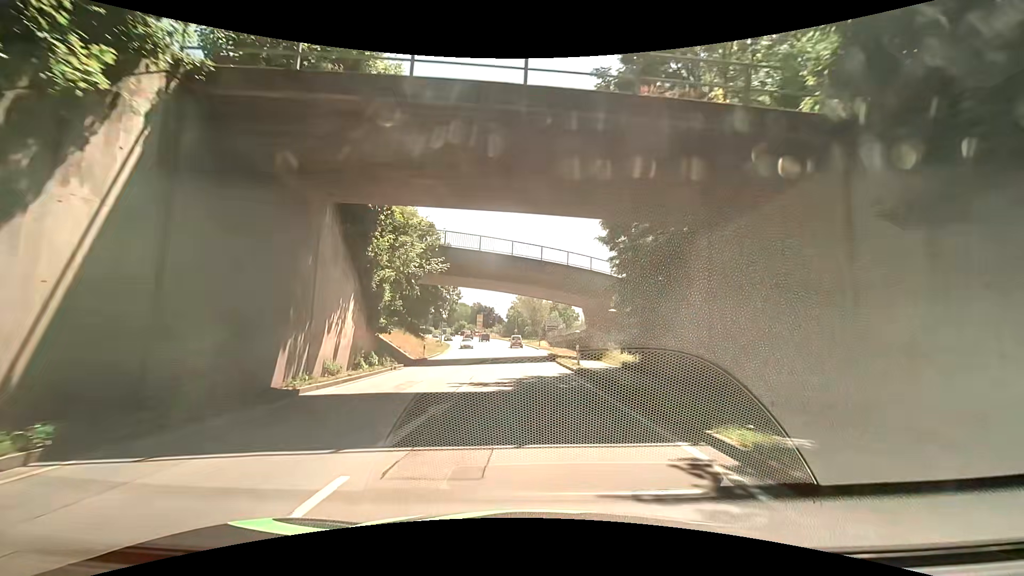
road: primary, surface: asphalt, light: Day
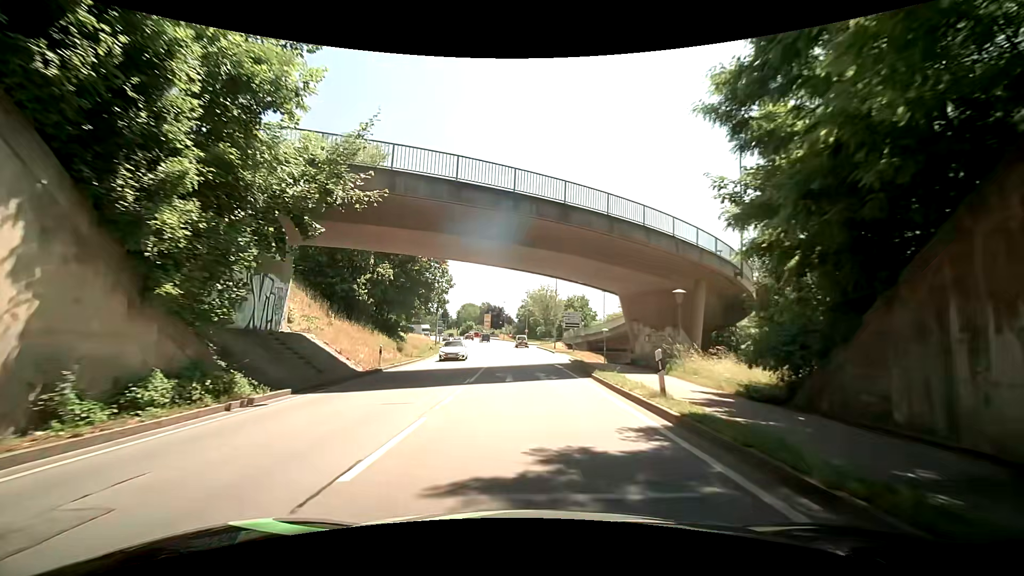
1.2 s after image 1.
(-0.3, +14.1) m; -1°
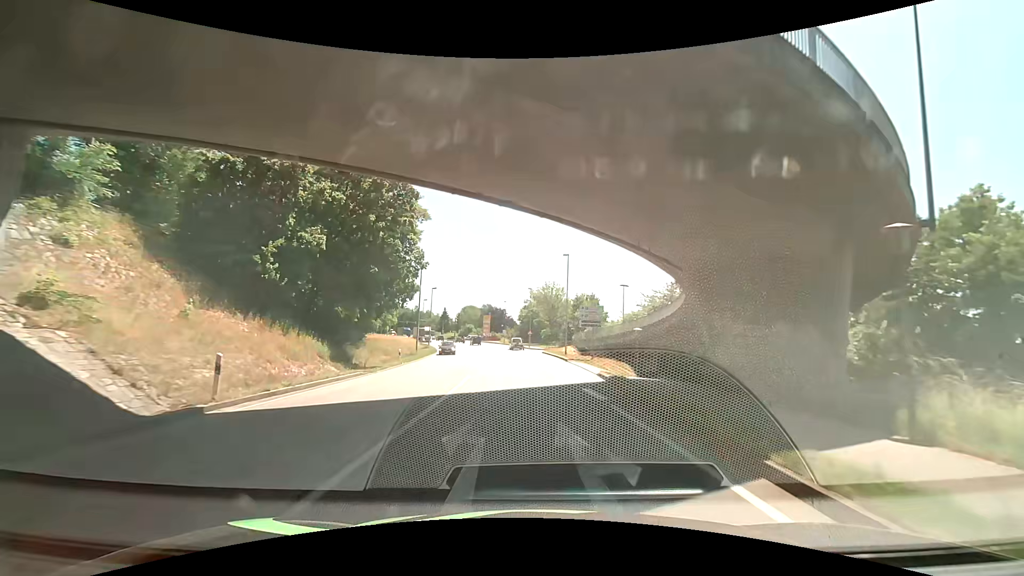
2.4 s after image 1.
(-0.2, +13.4) m; -1°
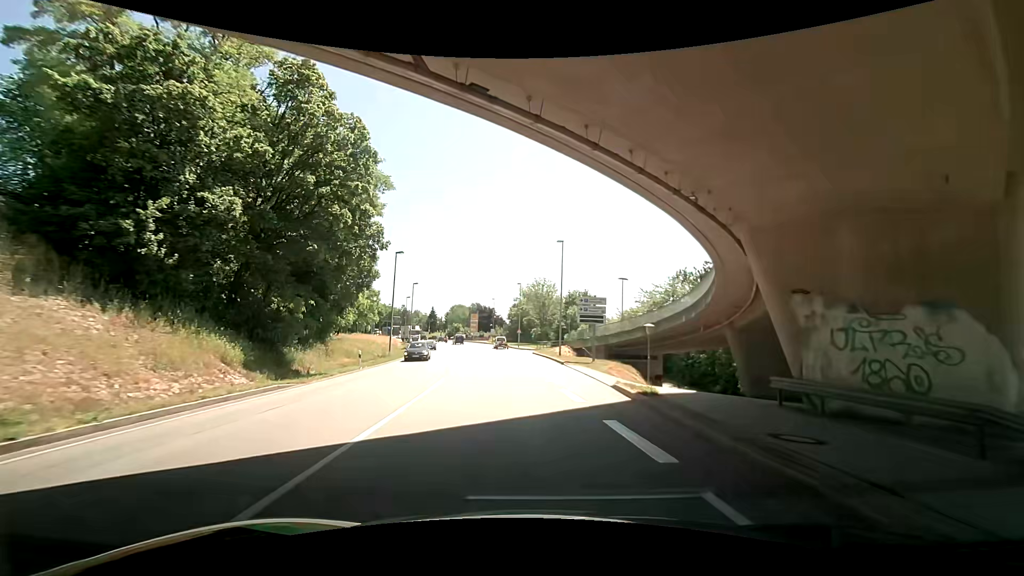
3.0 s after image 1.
(0.0, +6.5) m; 0°
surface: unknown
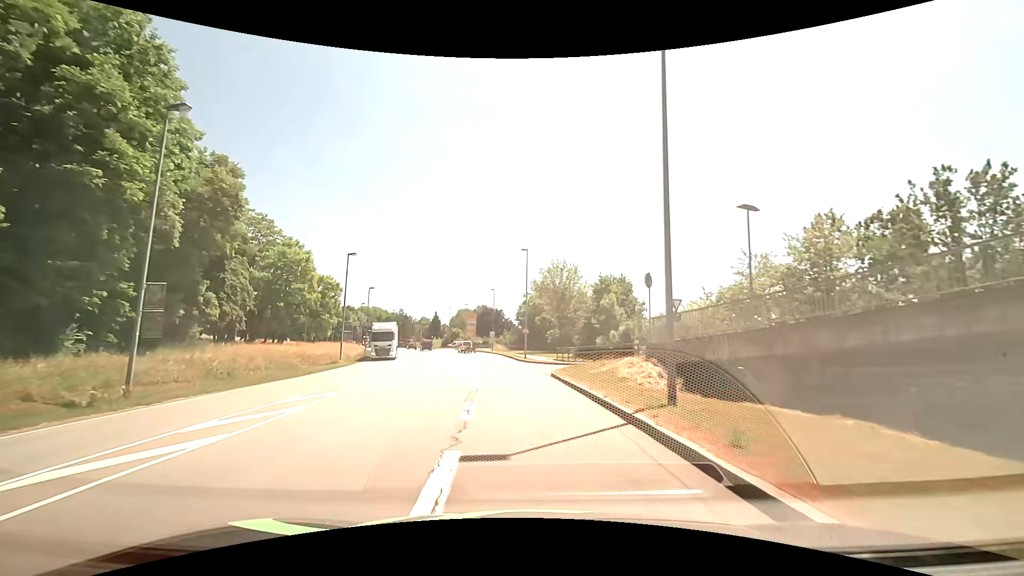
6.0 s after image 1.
(+0.4, +32.3) m; -1°
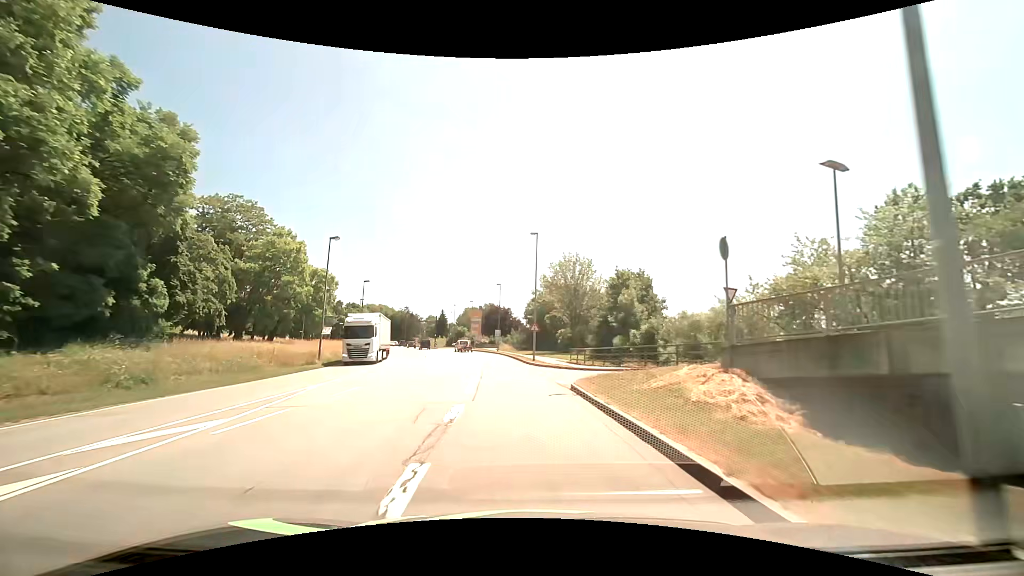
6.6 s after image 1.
(-0.1, +6.6) m; -1°
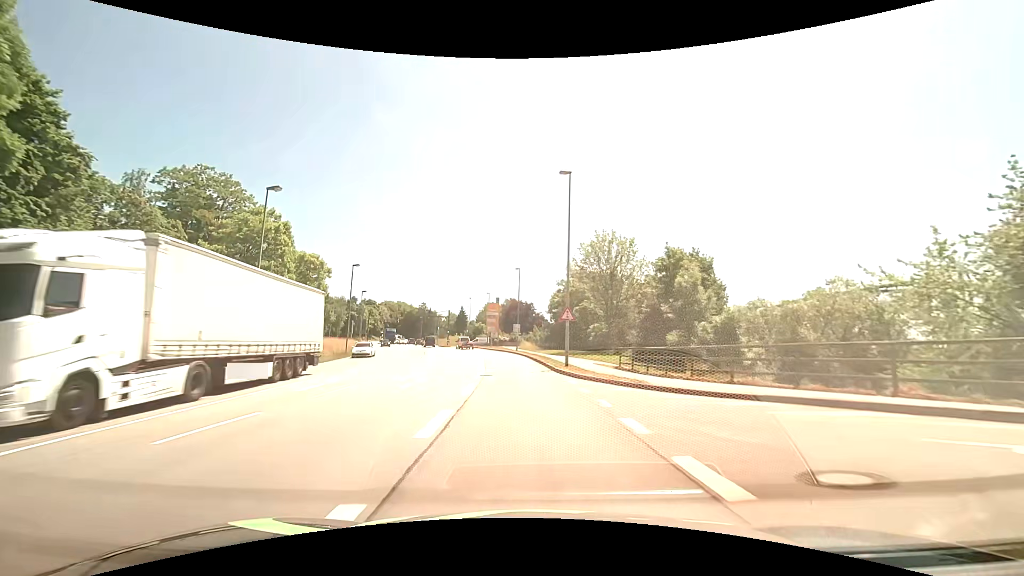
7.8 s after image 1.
(-0.2, +13.5) m; -2°
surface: asphalt
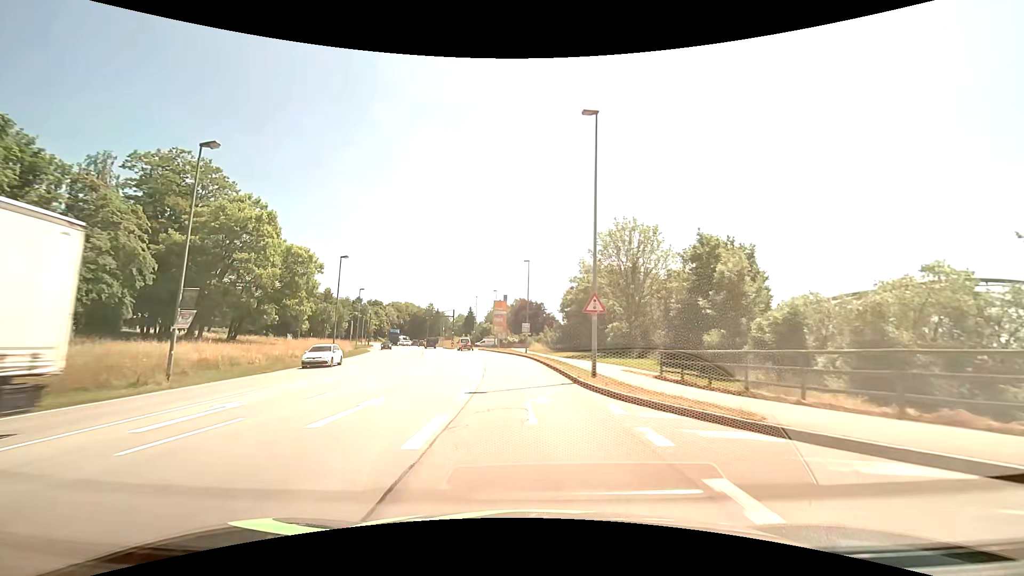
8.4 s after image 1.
(-0.1, +6.9) m; -1°
